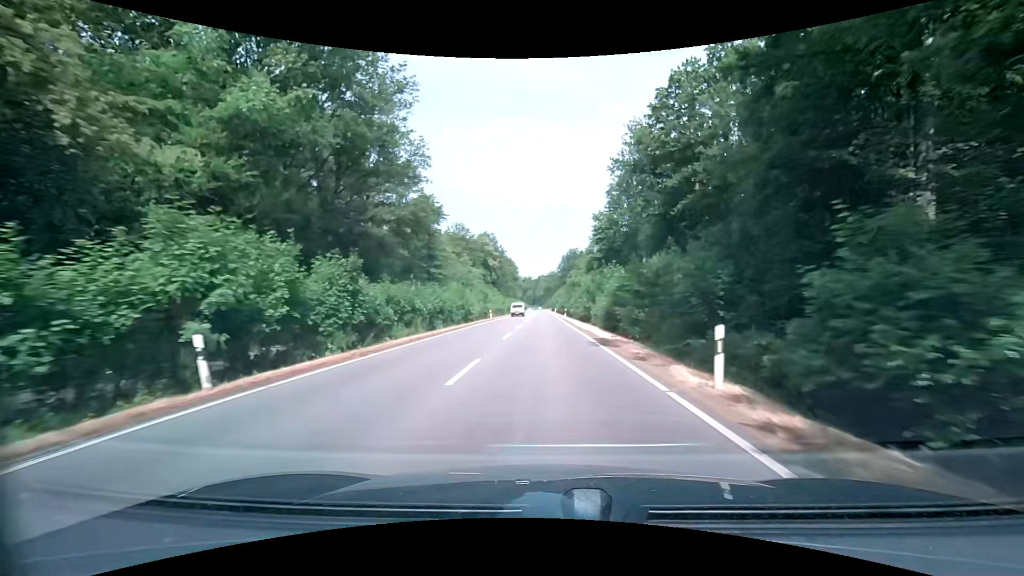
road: secondary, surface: asphalt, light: Day
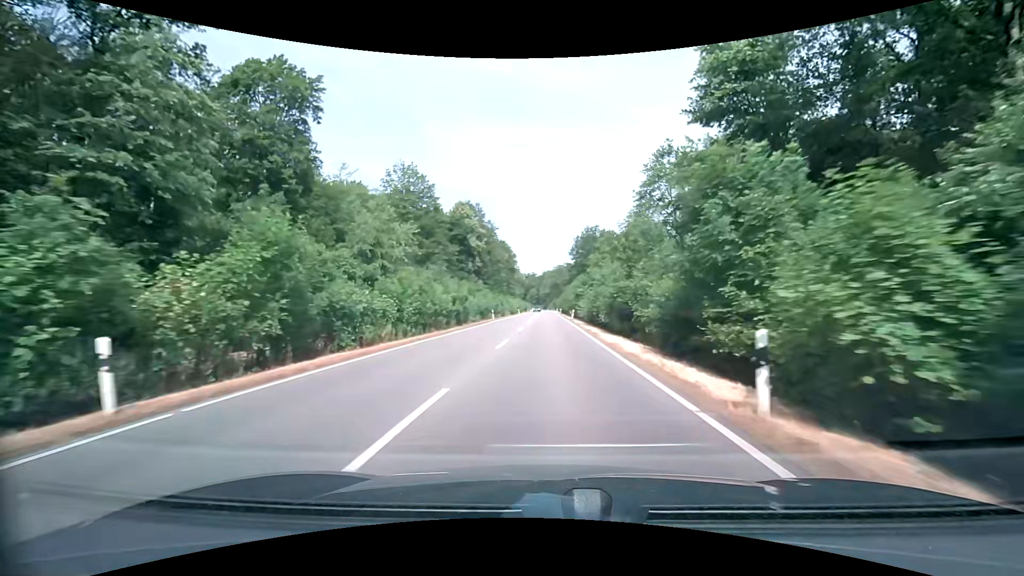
(-0.1, +52.4) m; -1°
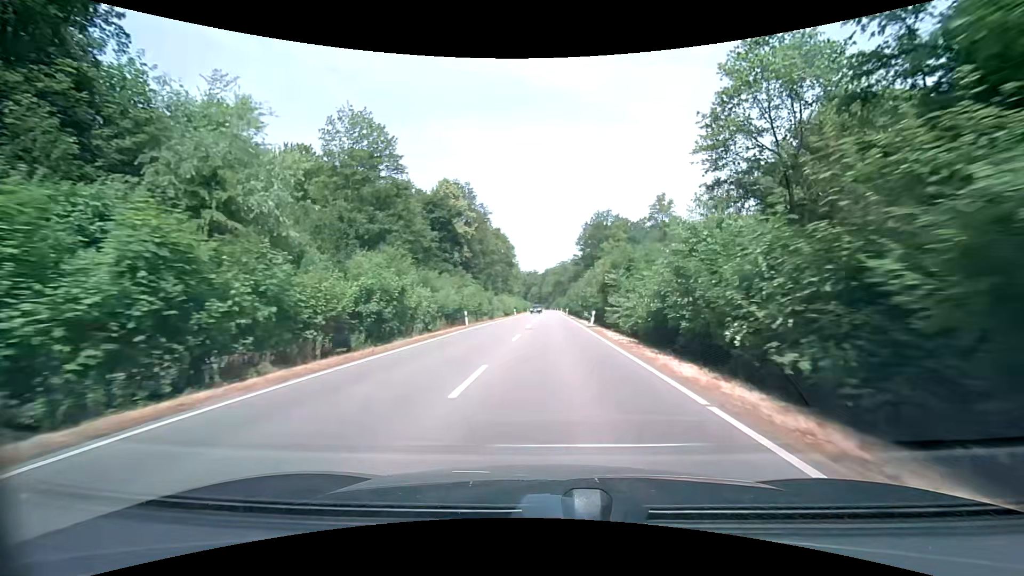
(-0.1, +20.9) m; 0°
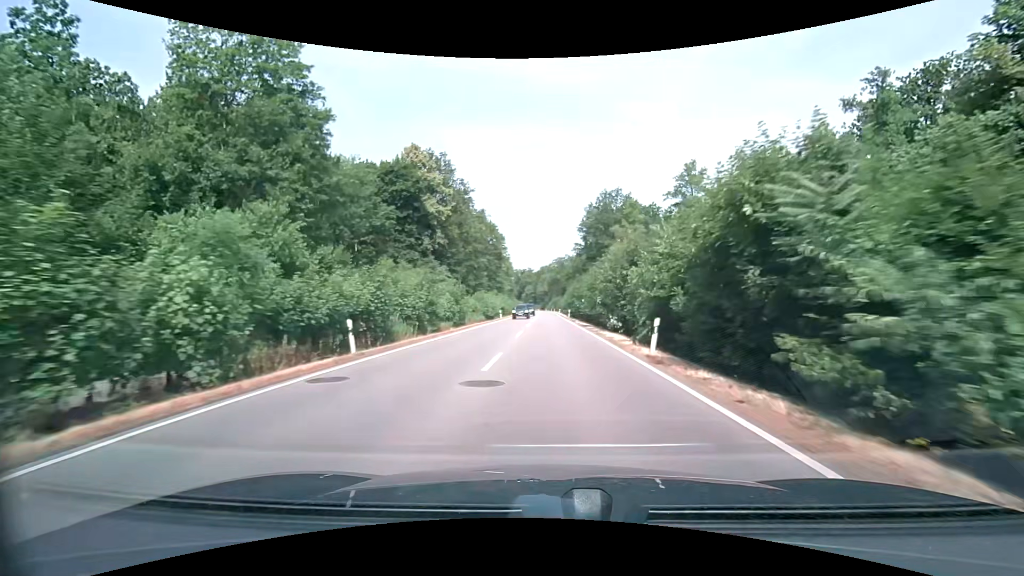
(+0.1, +20.9) m; +1°
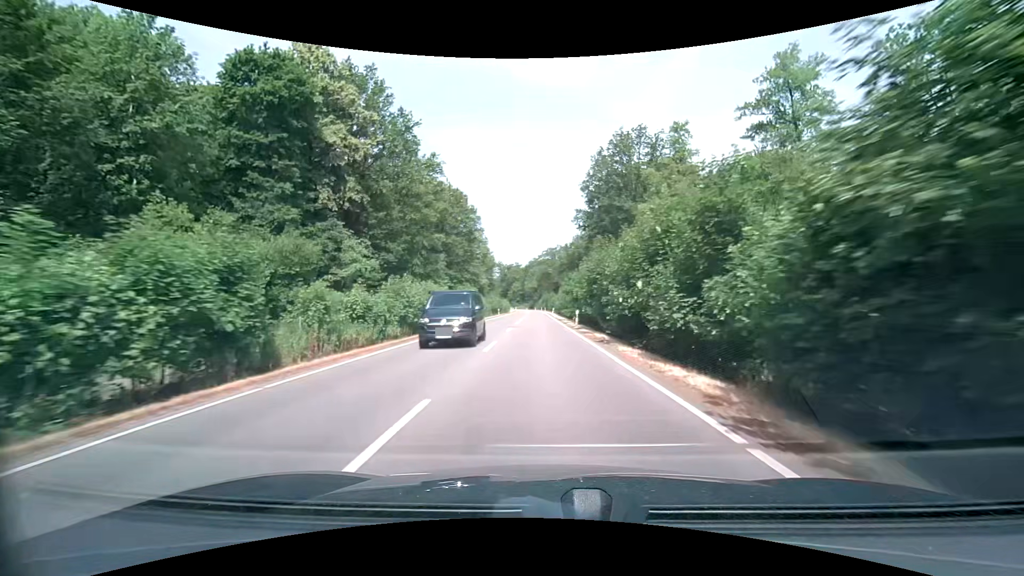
(+0.3, +31.3) m; +1°
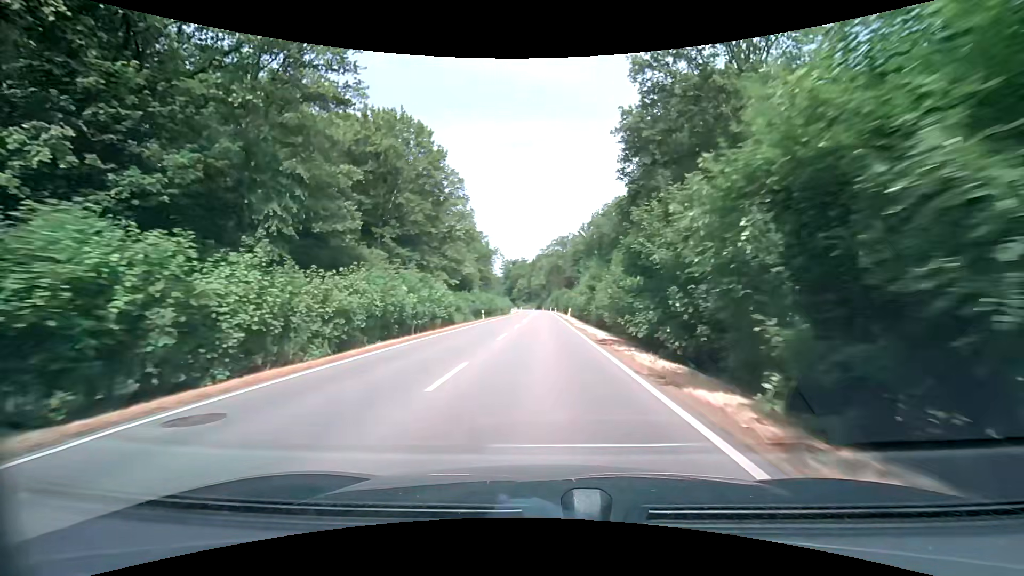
(-0.1, +31.2) m; -1°
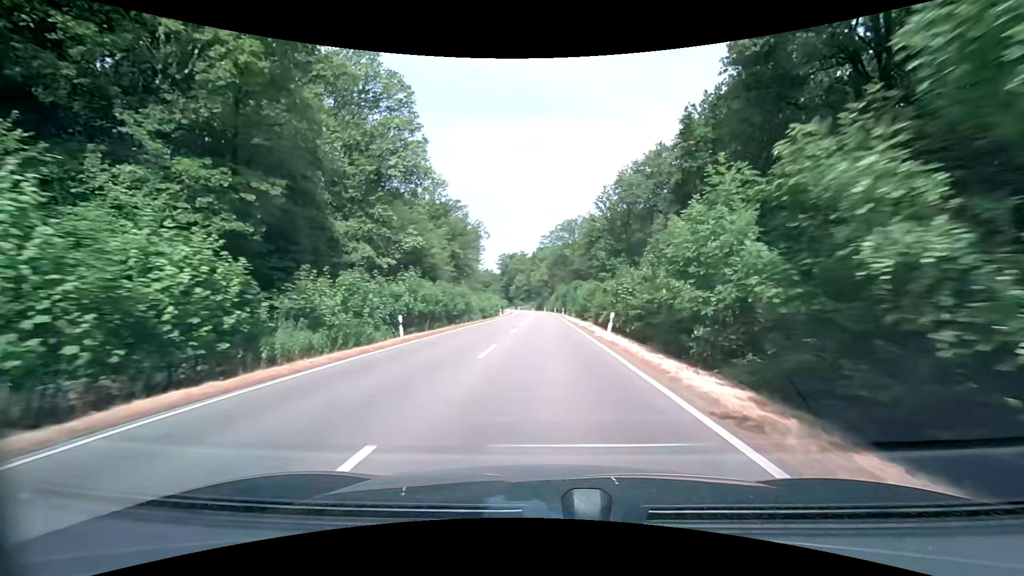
(-0.2, +31.2) m; -1°
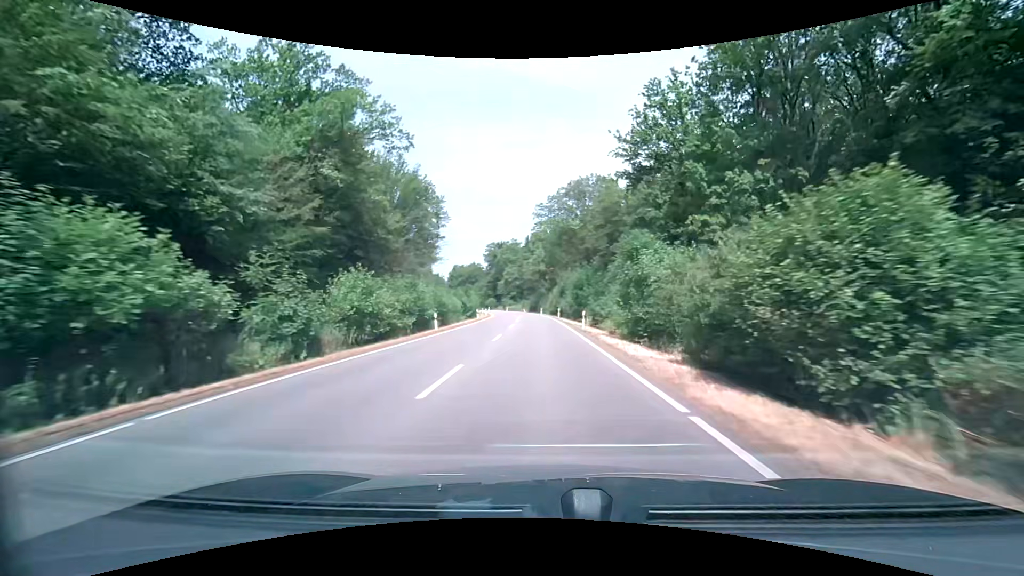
(+0.3, +41.5) m; +1°
